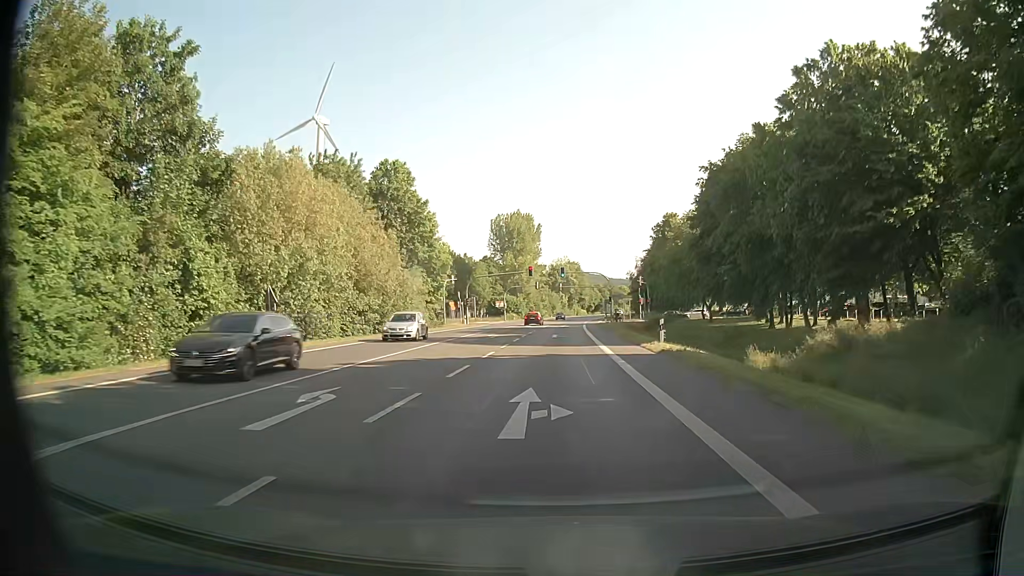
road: primary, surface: asphalt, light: Day
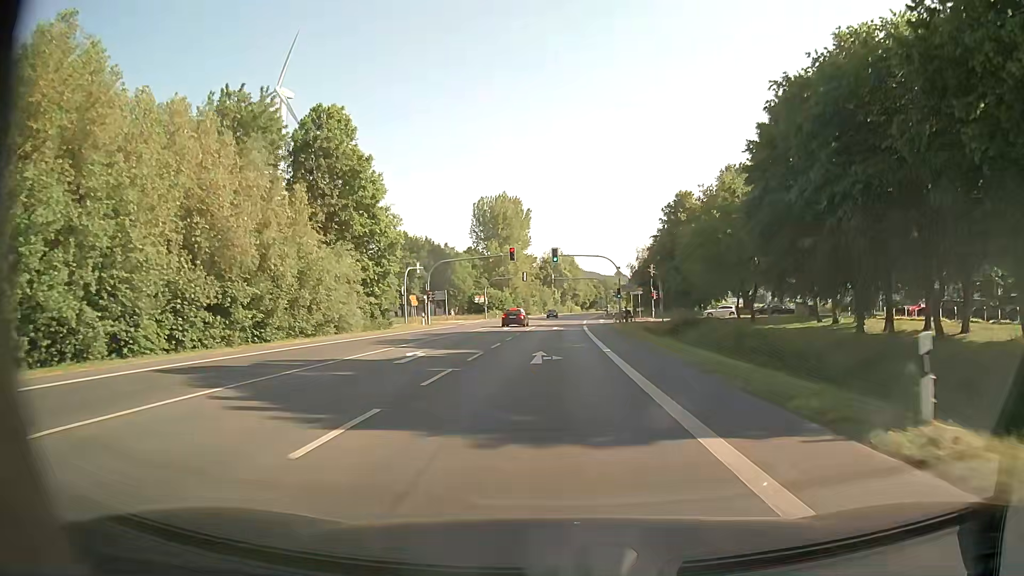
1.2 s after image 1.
(+0.3, +19.9) m; +1°
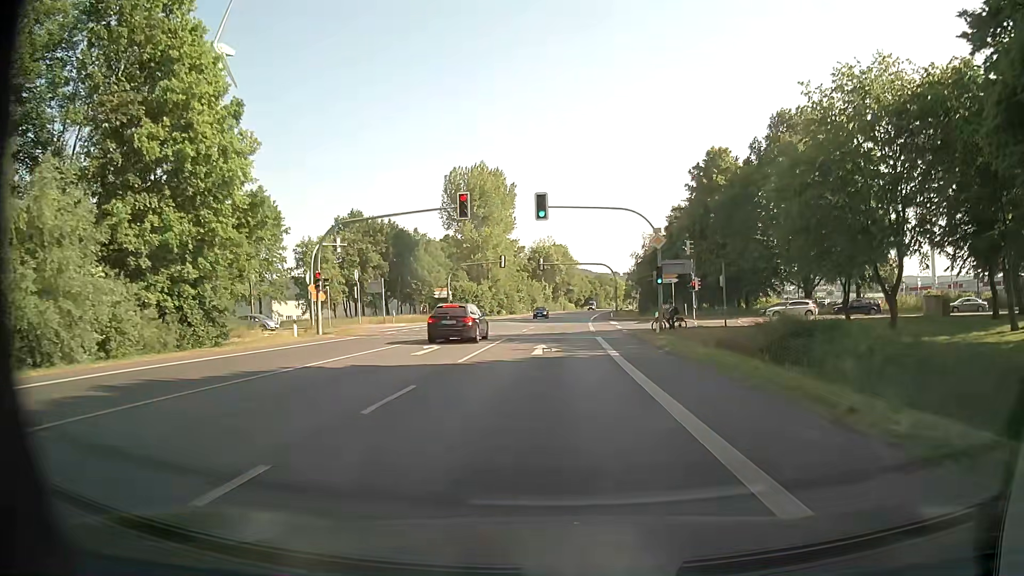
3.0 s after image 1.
(-0.1, +27.5) m; 0°
(0, +10) (0, +20) (0, +30) (+2, +40) (+10, +46) (+20, +47) (+30, +47) (+40, +46) (+50, +45) (+59, +43) m
